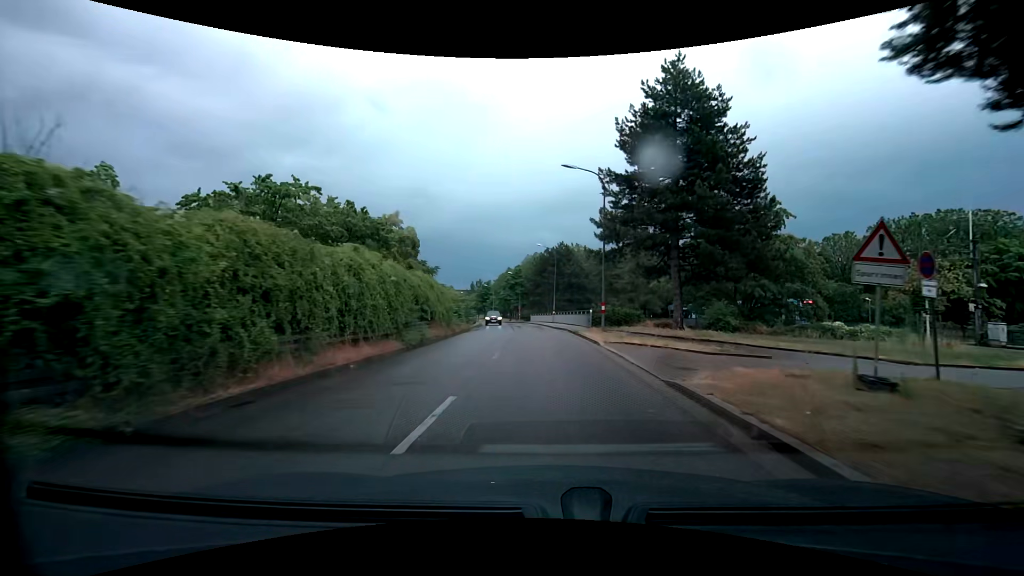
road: tertiary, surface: asphalt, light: Day
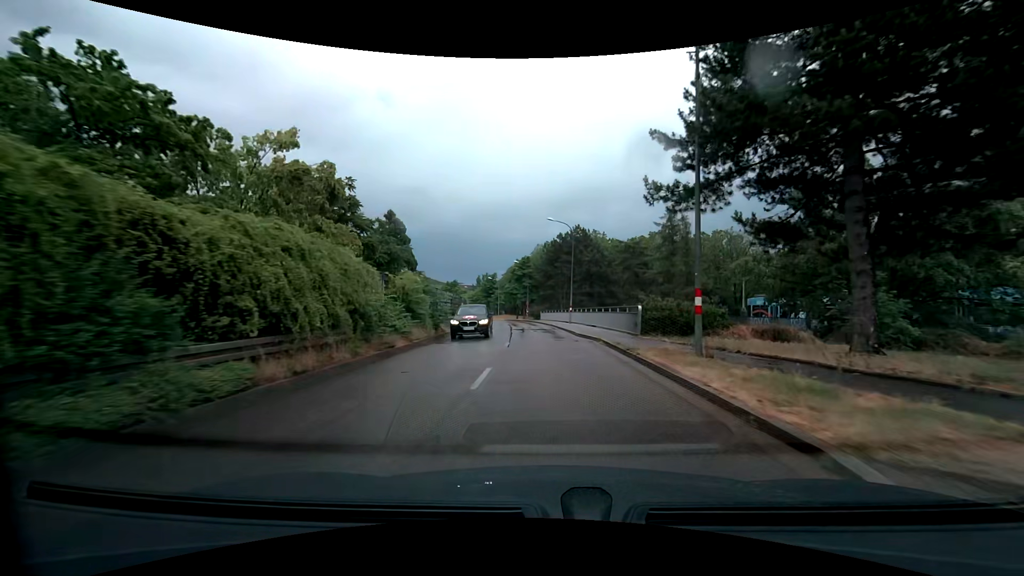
(-0.1, +14.5) m; -1°
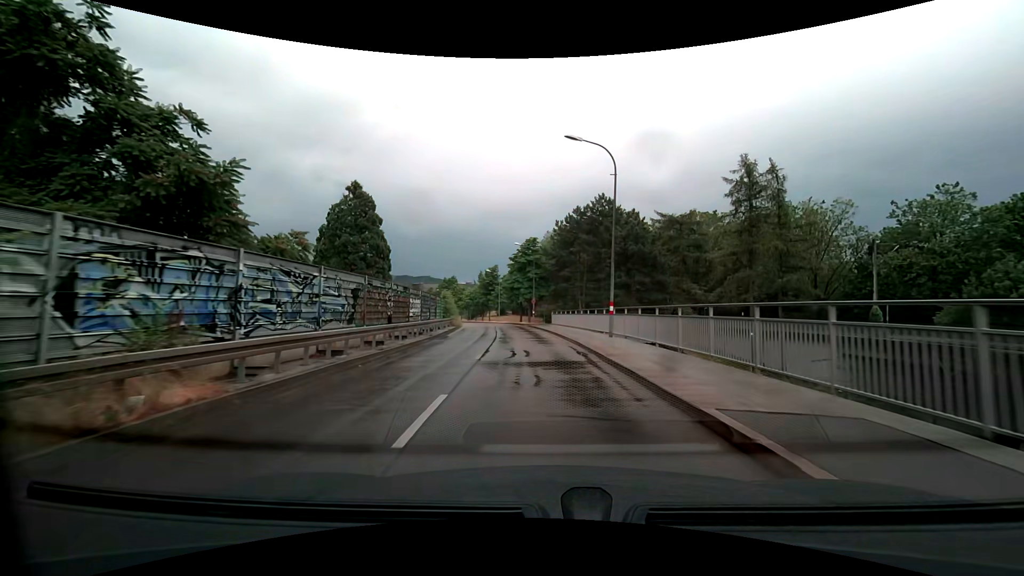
(-0.1, +21.0) m; 0°
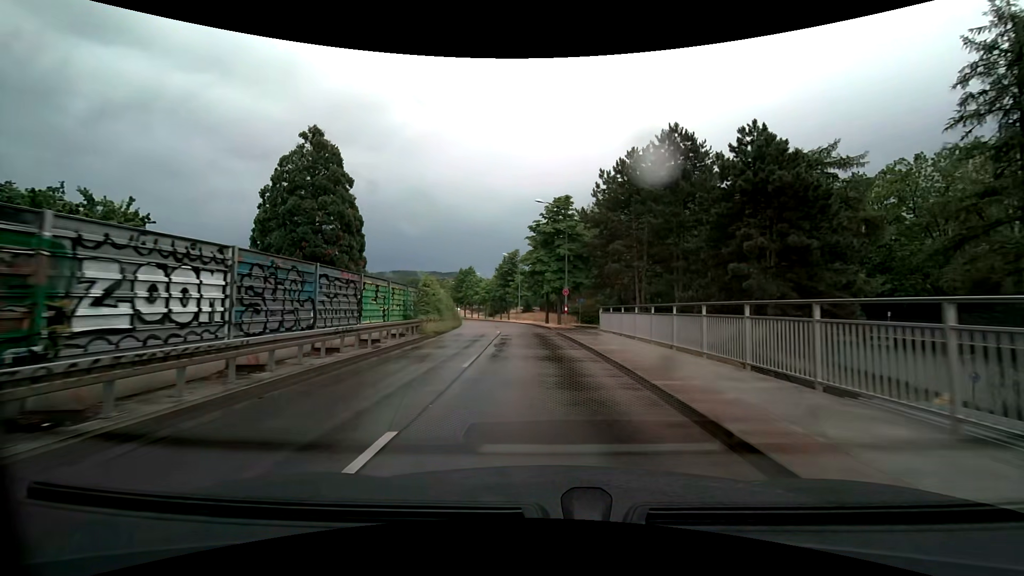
(-0.7, +20.6) m; -4°
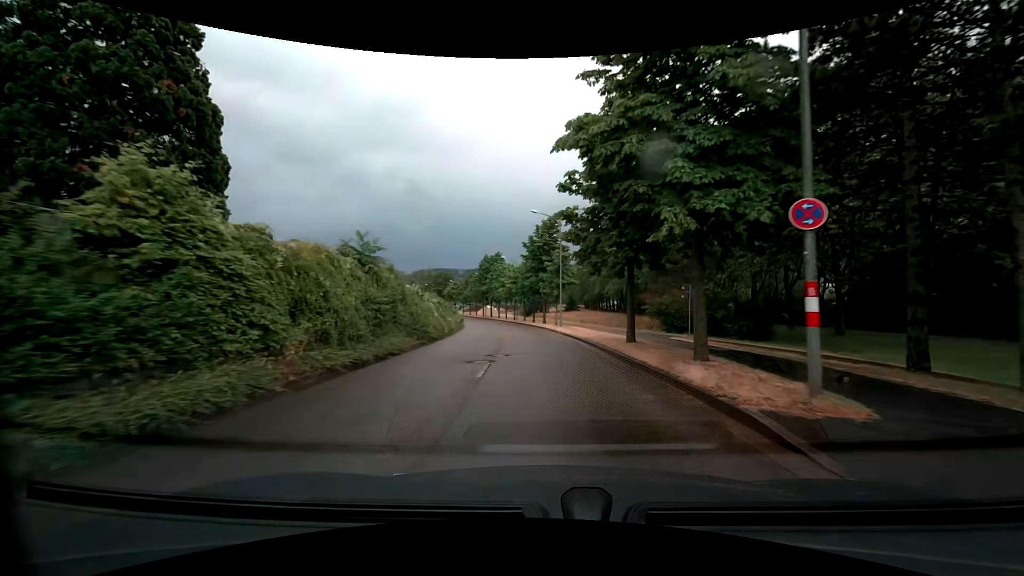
(-1.6, +28.3) m; -6°
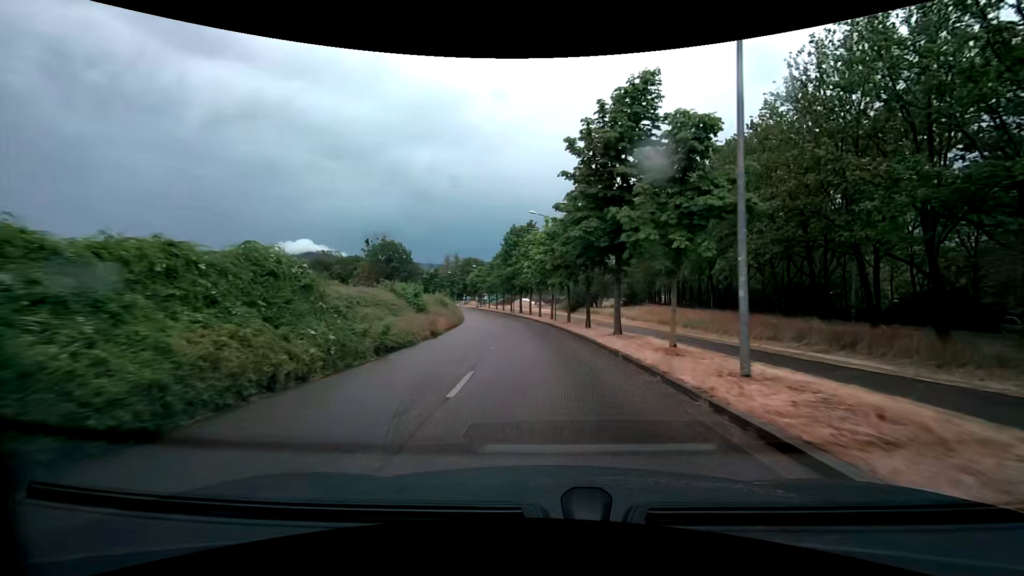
(-0.5, +29.7) m; -3°
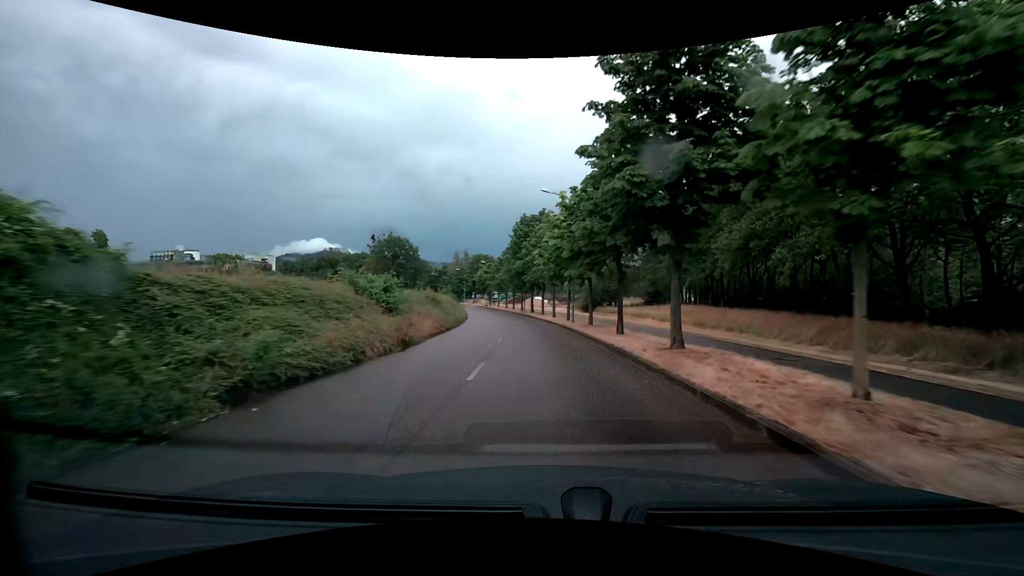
(-0.1, +7.4) m; -3°
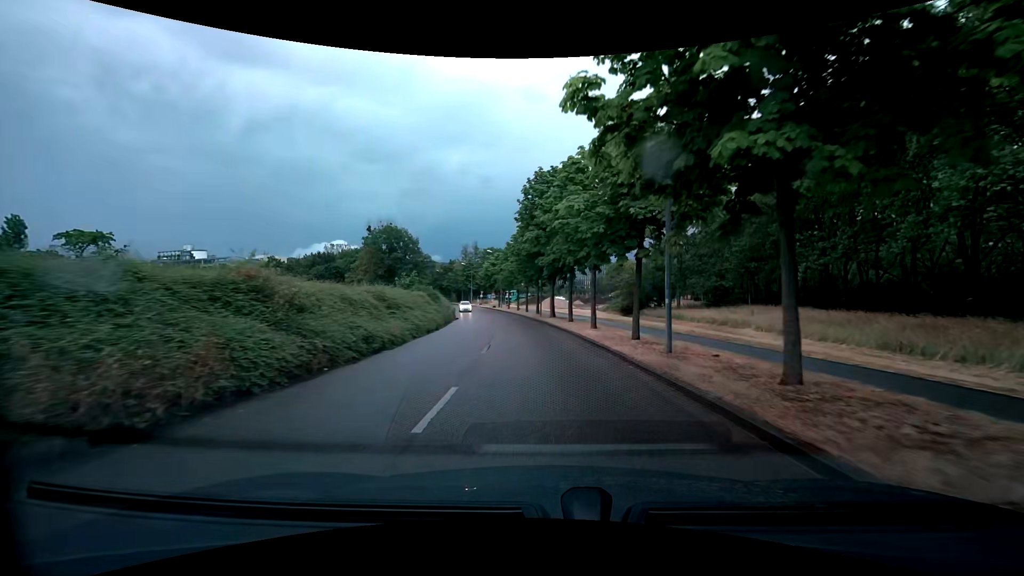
(-0.6, +21.7) m; -2°
(0, +10) (0, +20) (-1, +30) (-2, +40) (-4, +50) (-6, +60) (-8, +69) (-11, +79) (-13, +89) (-16, +98) m
